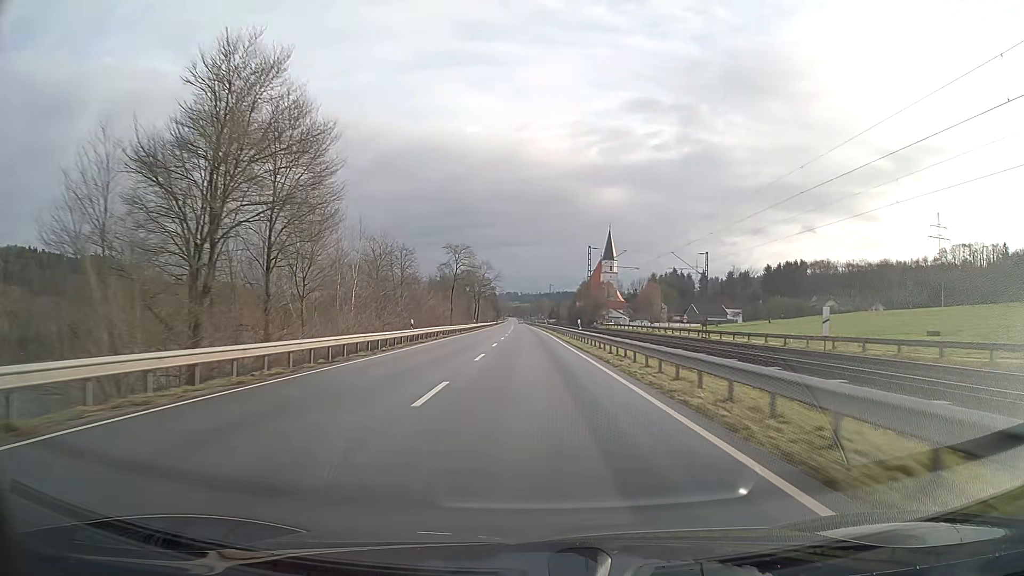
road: primary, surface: asphalt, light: Day
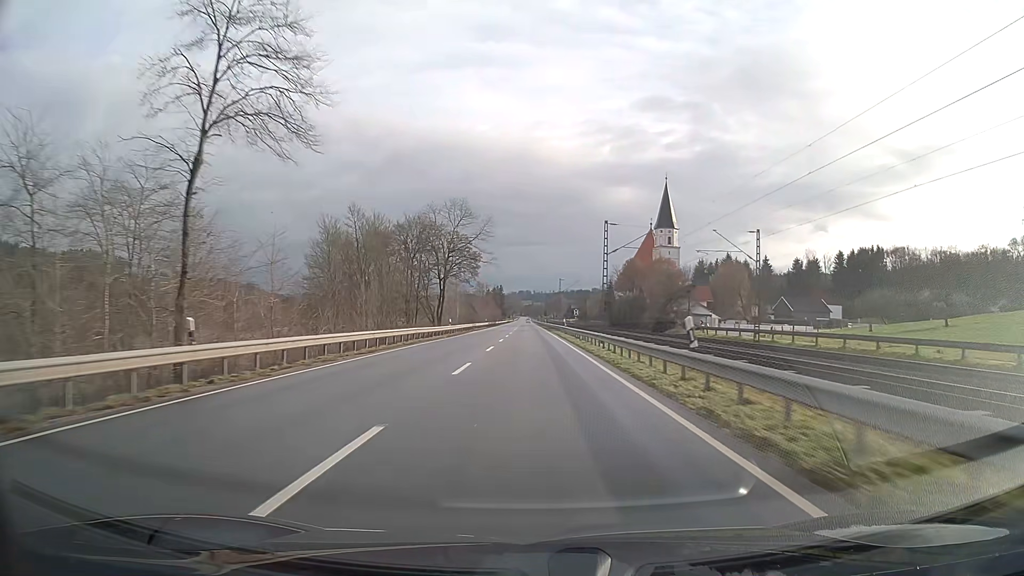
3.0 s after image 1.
(-0.8, +79.1) m; -1°
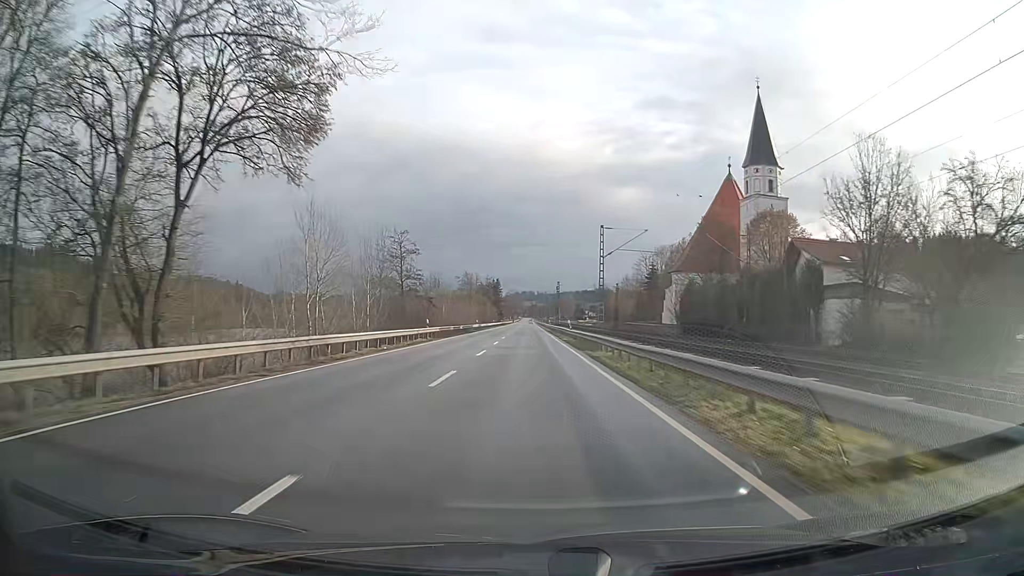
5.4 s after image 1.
(-0.2, +63.4) m; 0°
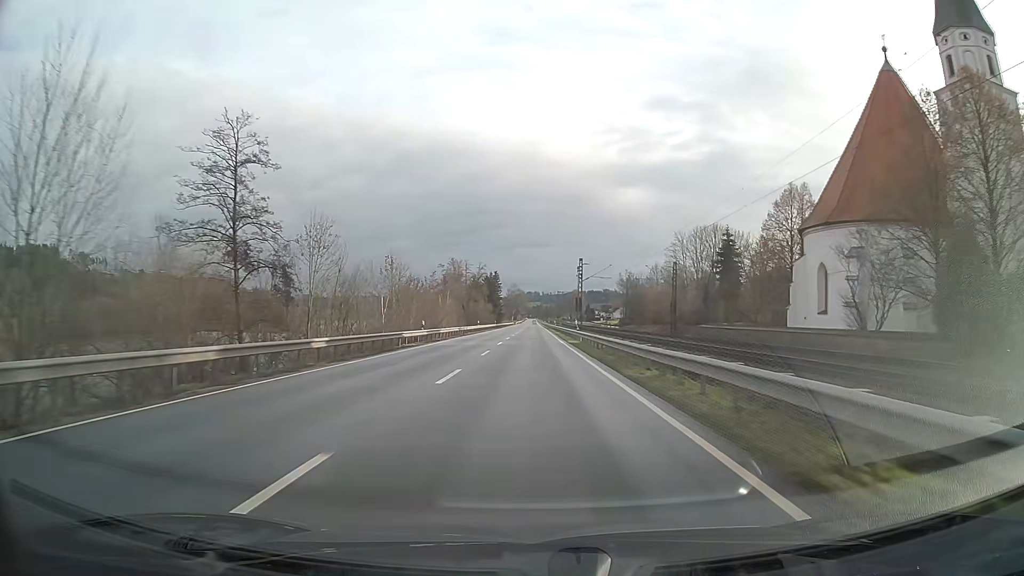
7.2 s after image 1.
(-0.1, +47.6) m; 0°
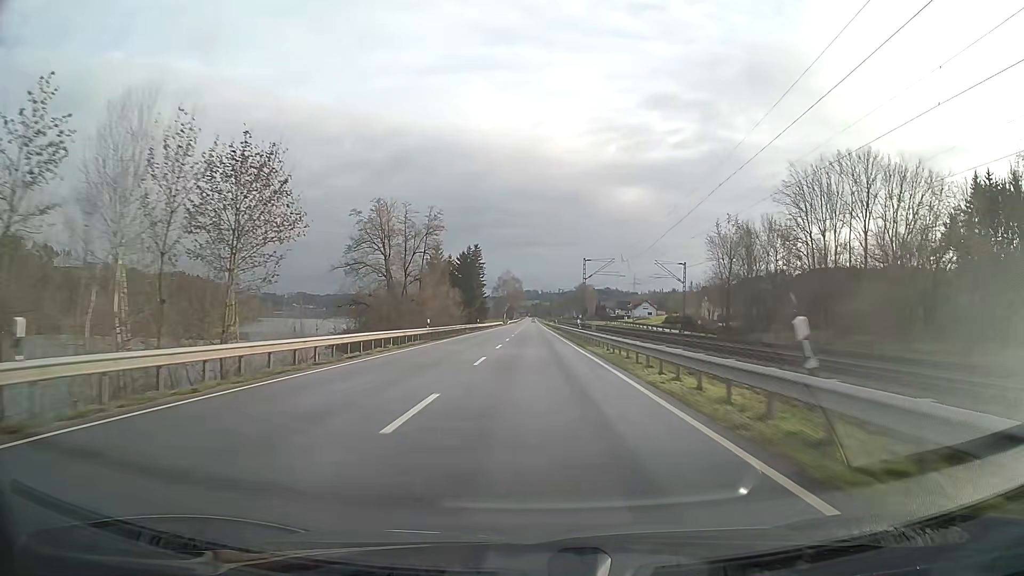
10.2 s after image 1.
(-0.1, +79.3) m; 0°
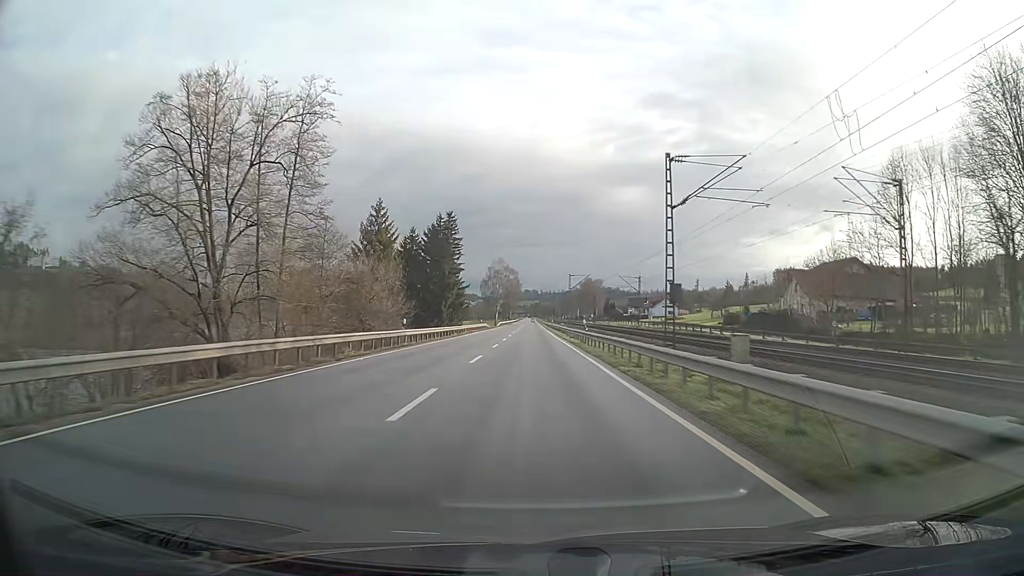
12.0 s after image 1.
(+0.1, +47.6) m; 0°
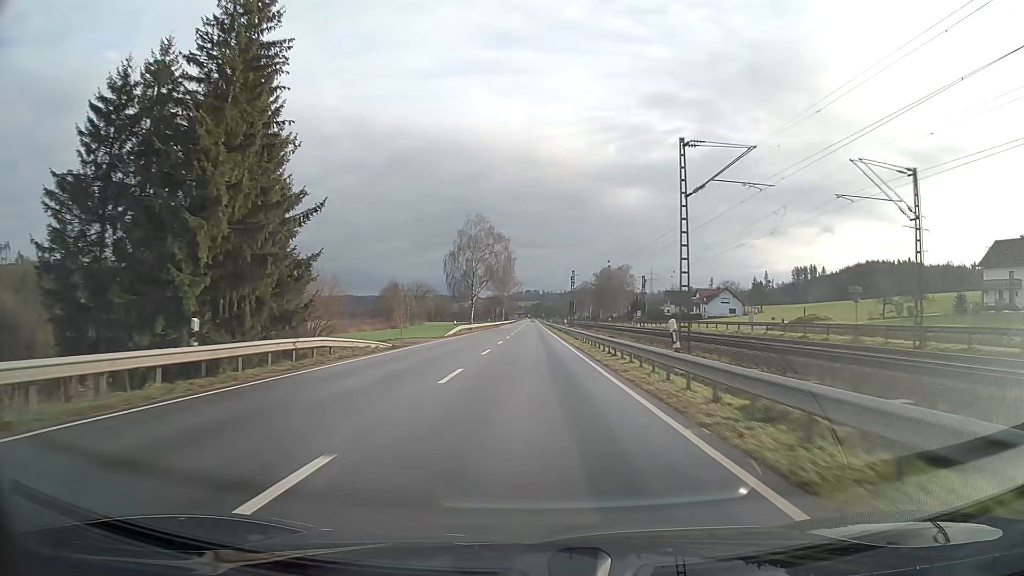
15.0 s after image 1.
(-0.1, +79.2) m; 0°
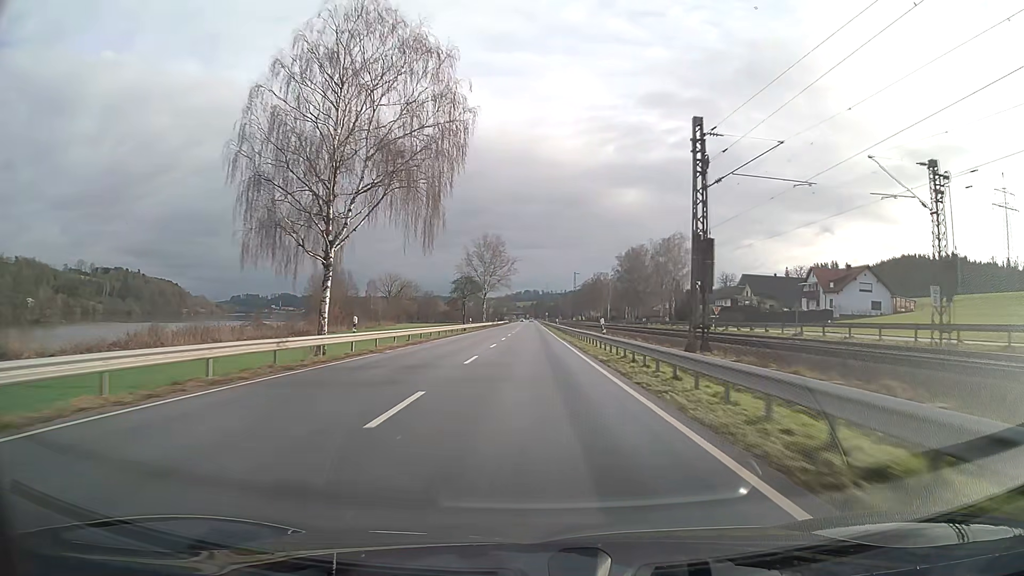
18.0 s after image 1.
(0.0, +78.9) m; 0°
(0, +10) (0, +20) (0, +30) (0, +40) (0, +50) (0, +60) (0, +70) (0, +80) (0, +90) (0, +100) m
